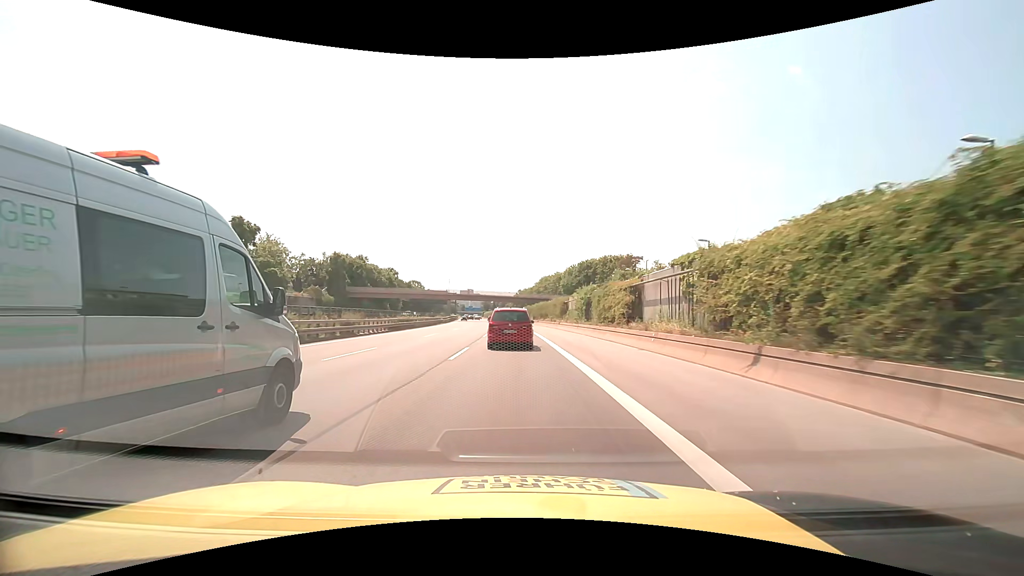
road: motorway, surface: asphalt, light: Day
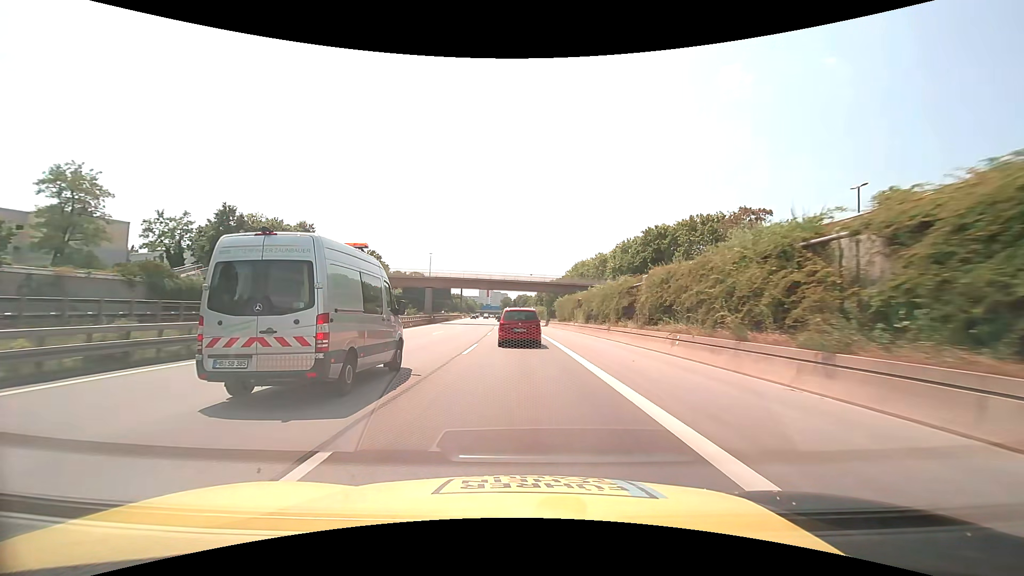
(-1.2, +52.6) m; -3°
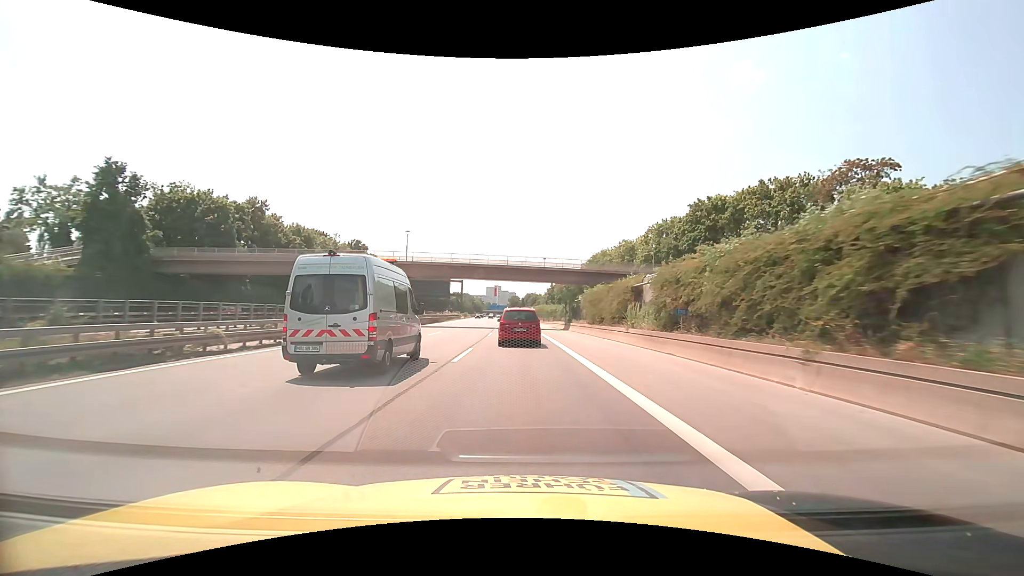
(-0.2, +20.7) m; -1°
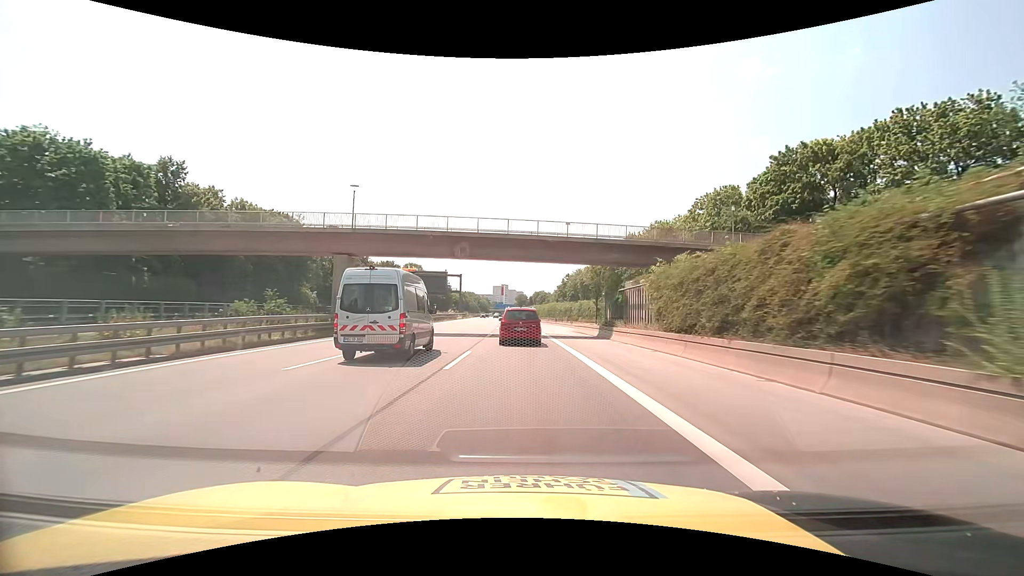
(-0.2, +20.3) m; -1°
(0, +10) (0, +20) (0, +30) (0, +40) (-1, +50) (-1, +60) (-1, +70) (-1, +80) (-2, +90) (-2, +100) m
